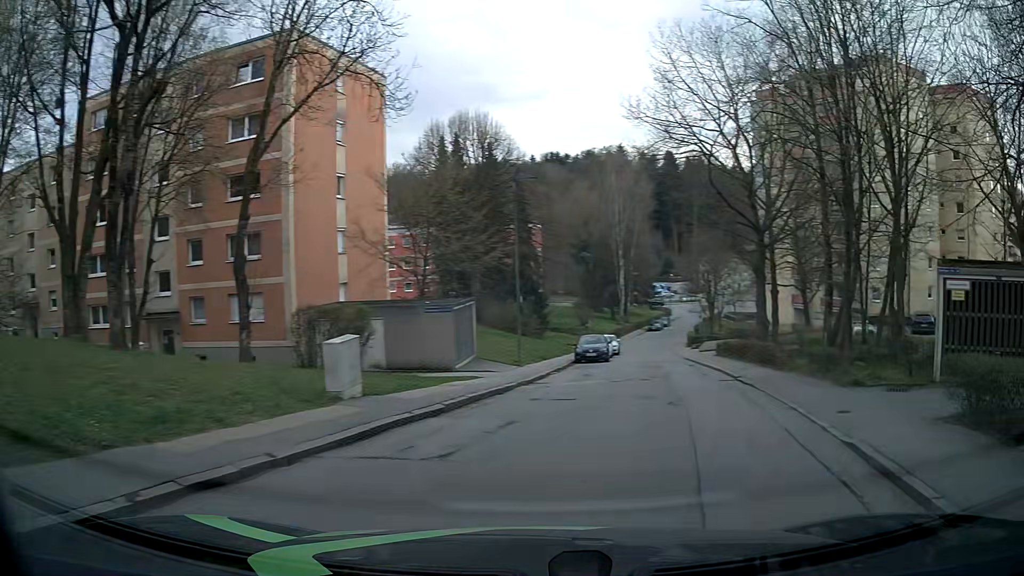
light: Day
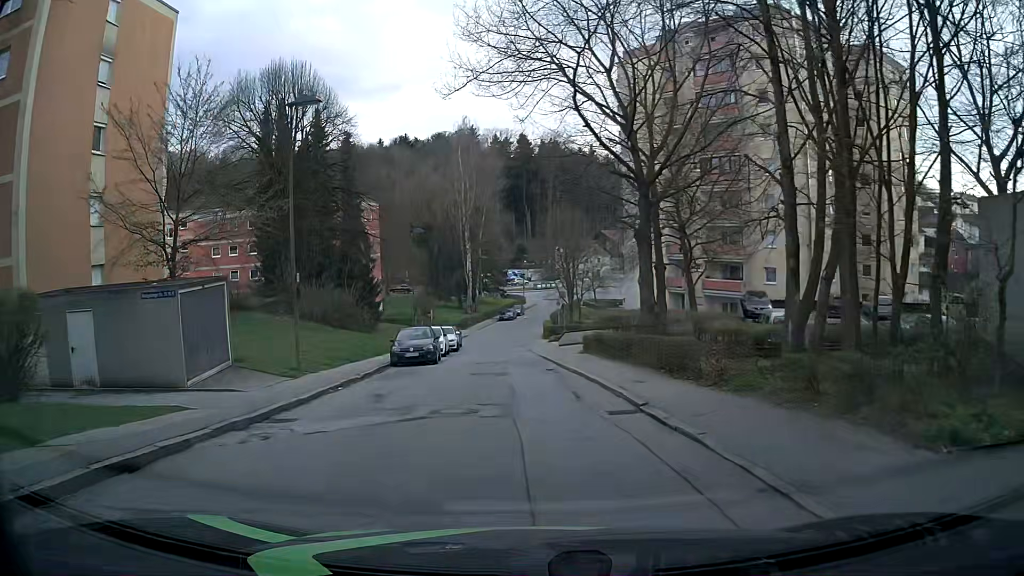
(+1.6, +9.2) m; +12°
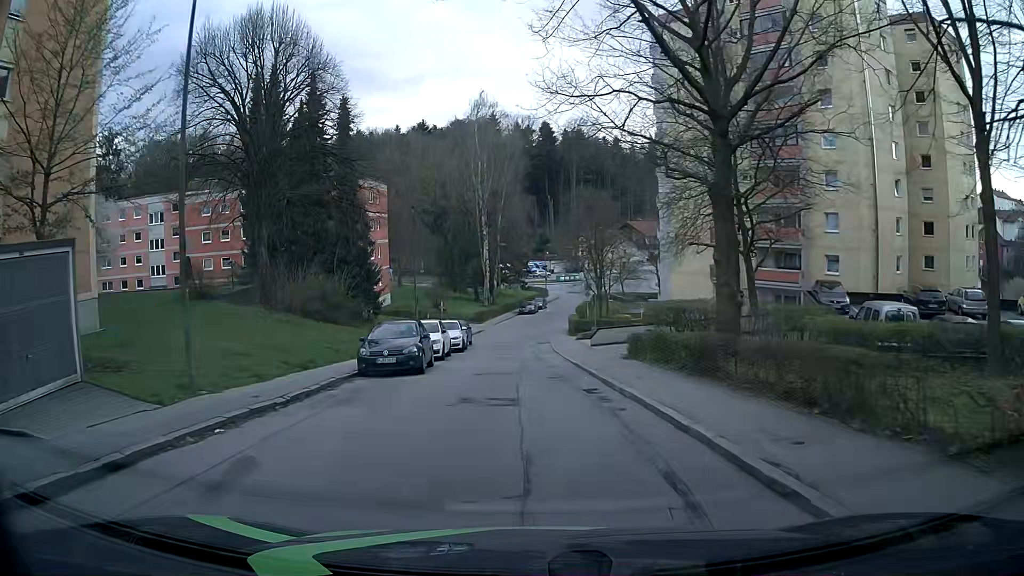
(-0.2, +7.7) m; -2°
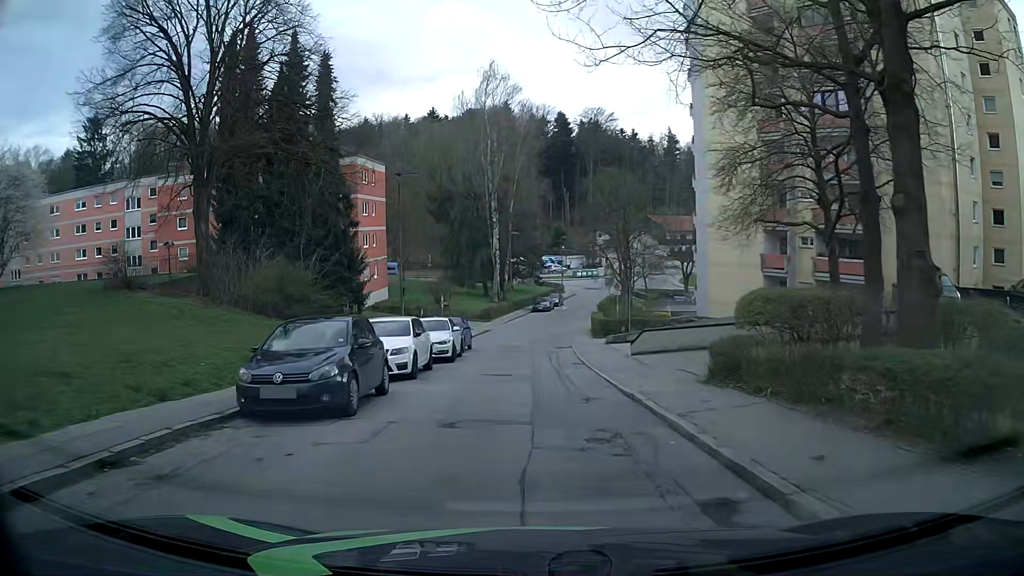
(-0.2, +8.3) m; -1°
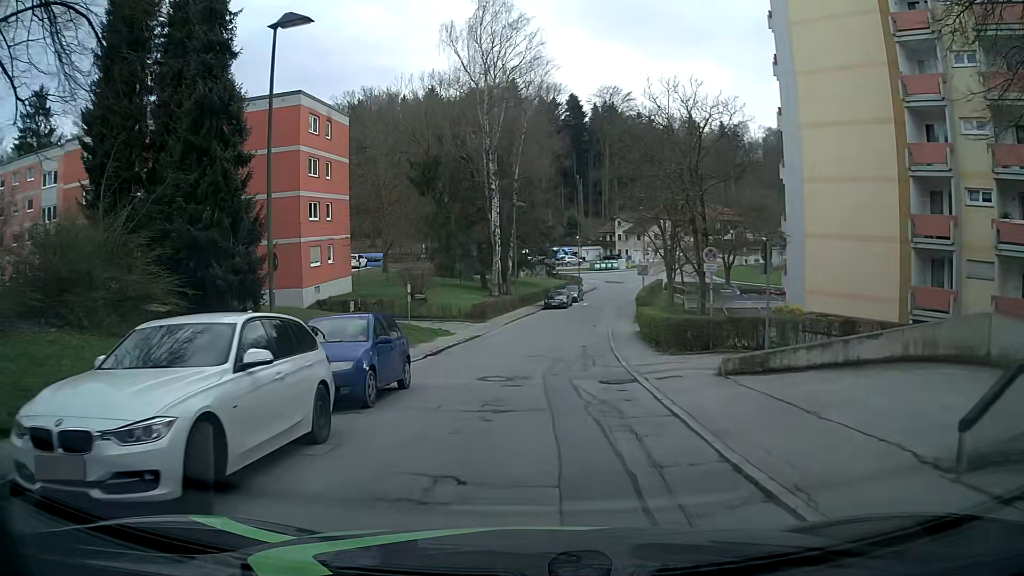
(-0.4, +16.8) m; -1°
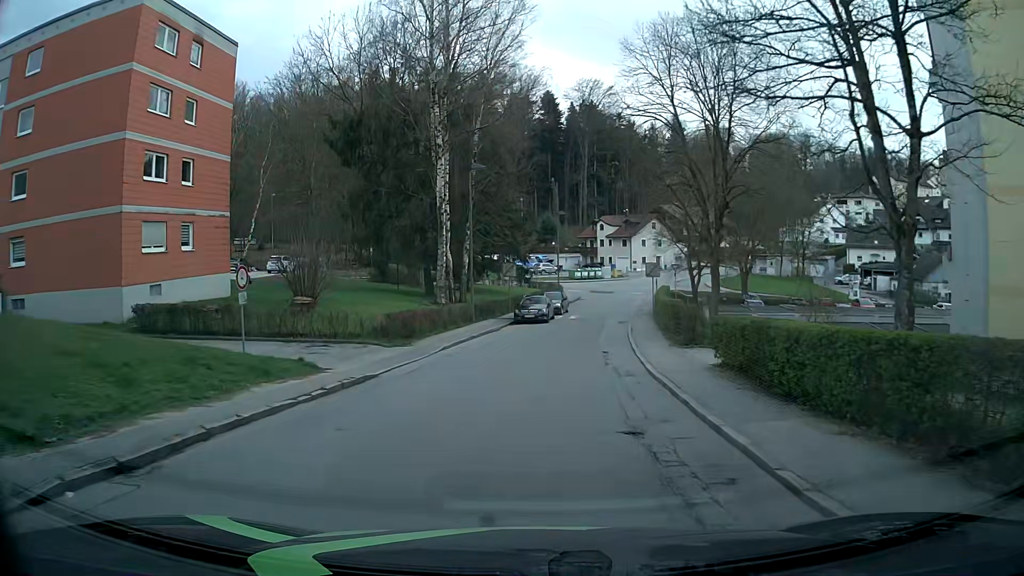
(+0.1, +17.0) m; +1°
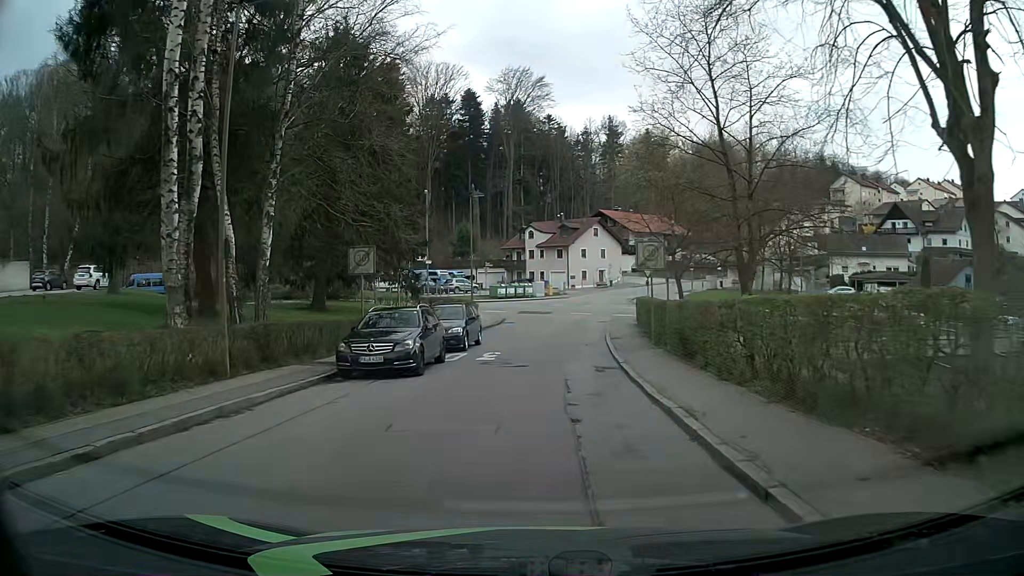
(+1.6, +21.3) m; +7°
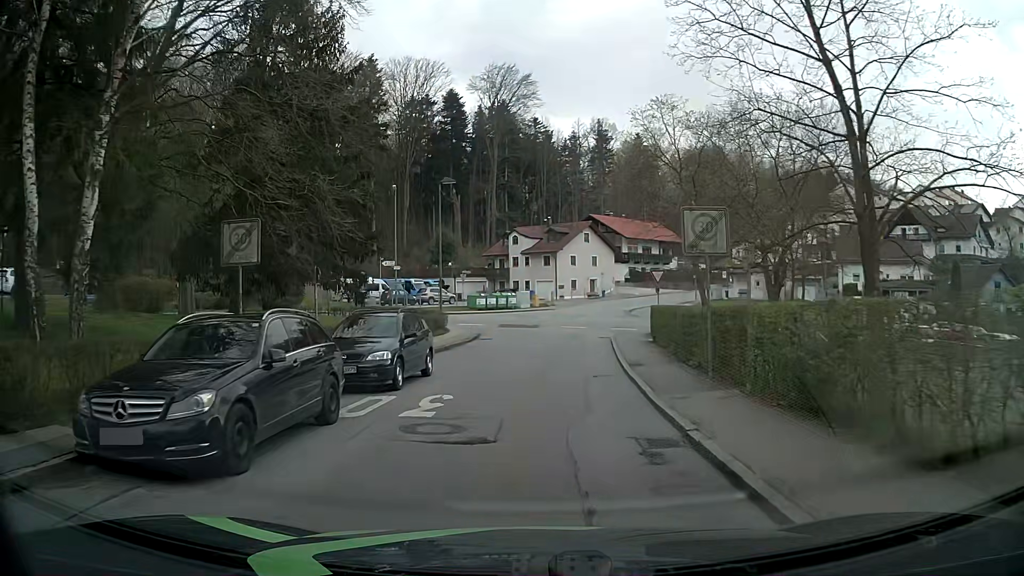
(0.0, +8.2) m; 0°
